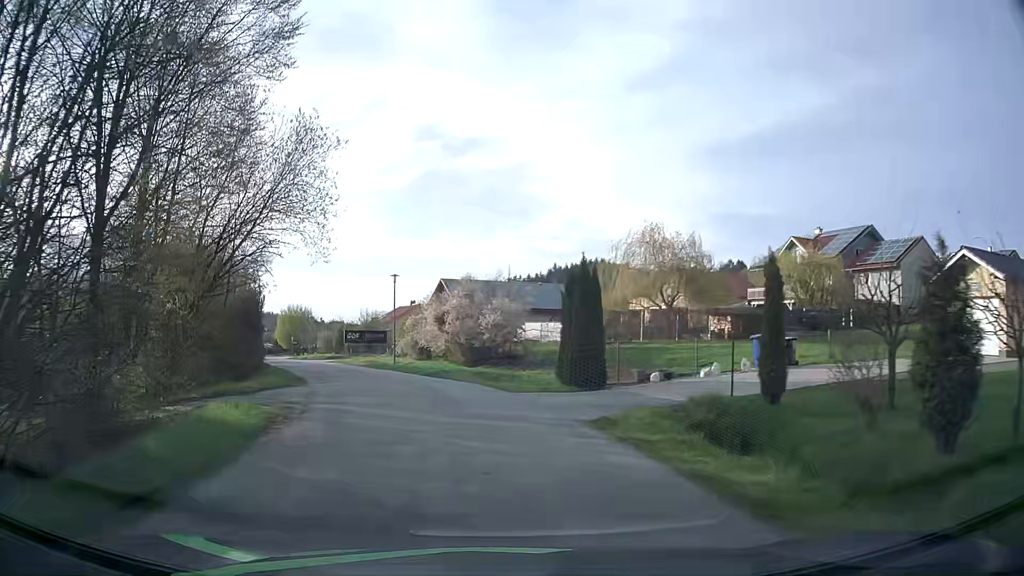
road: secondary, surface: asphalt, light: Day
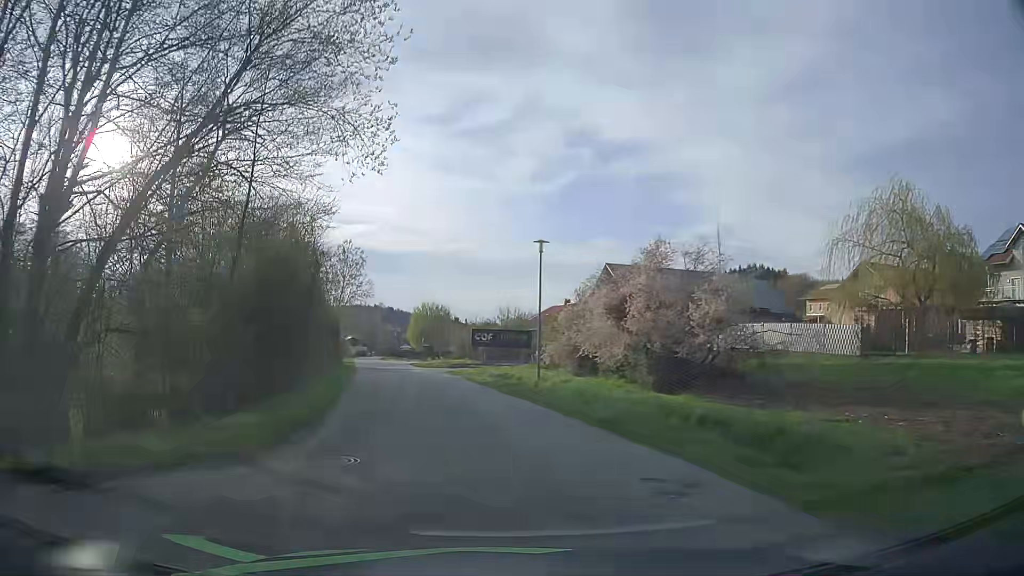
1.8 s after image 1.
(-2.0, +15.3) m; -14°
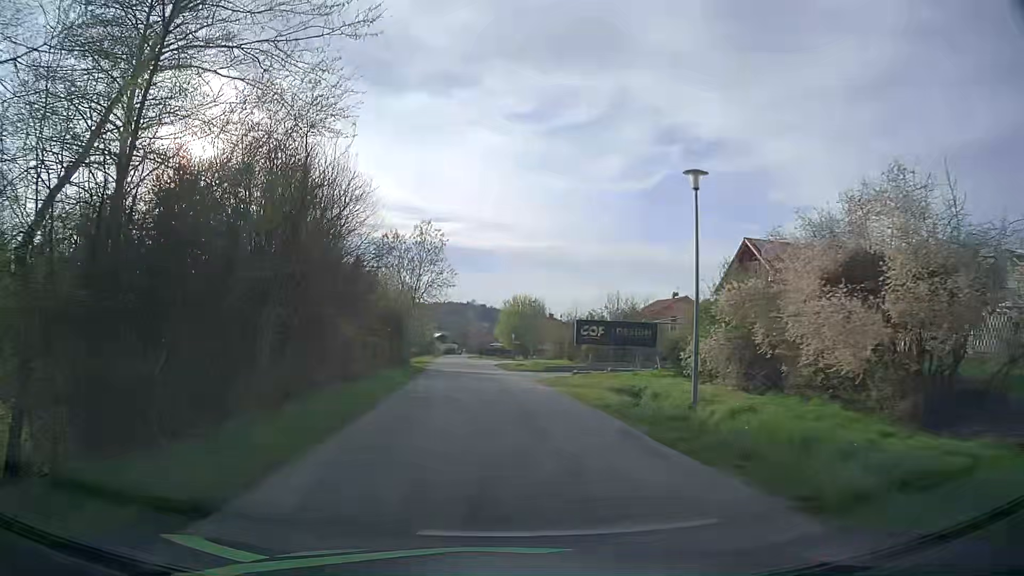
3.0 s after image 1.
(-0.6, +10.6) m; -7°
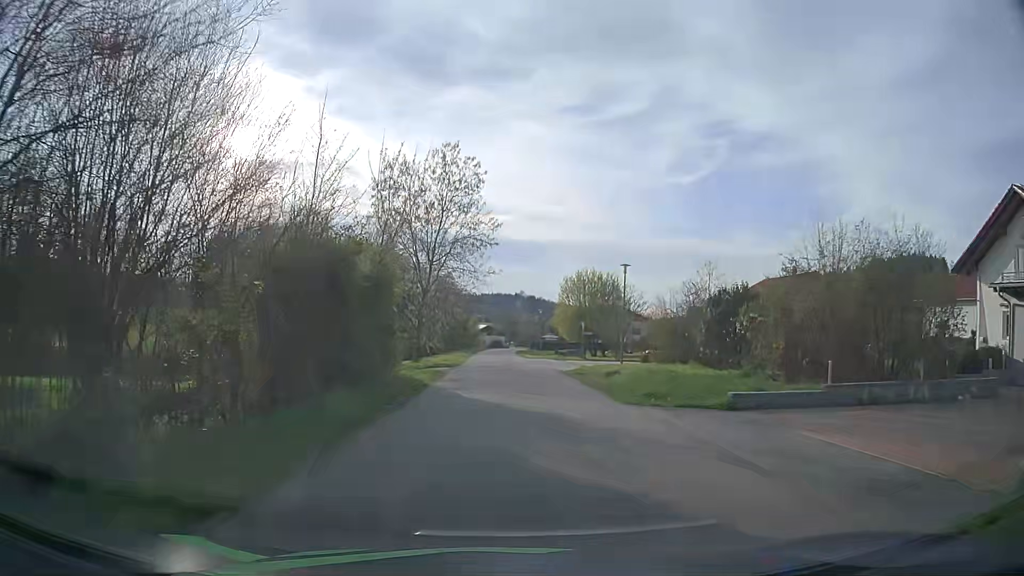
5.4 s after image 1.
(-1.3, +23.2) m; -5°
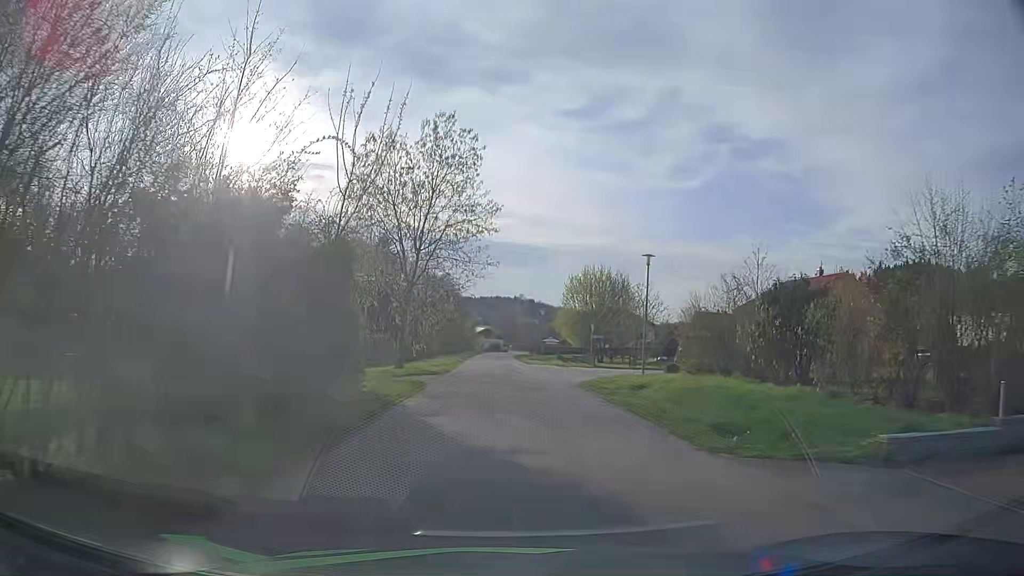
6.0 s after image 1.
(0.0, +5.9) m; 0°
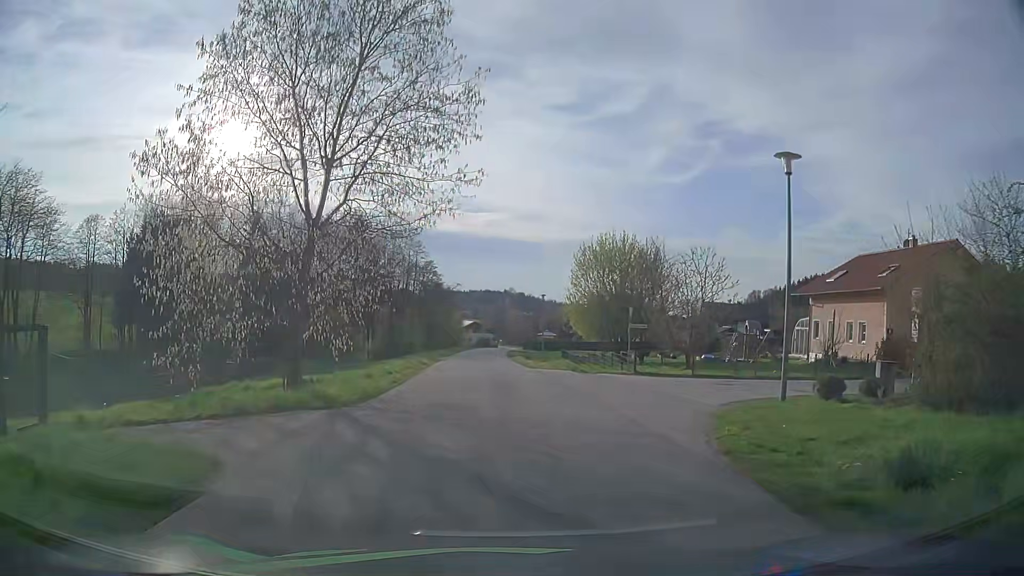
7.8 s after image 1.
(+0.1, +15.9) m; +1°
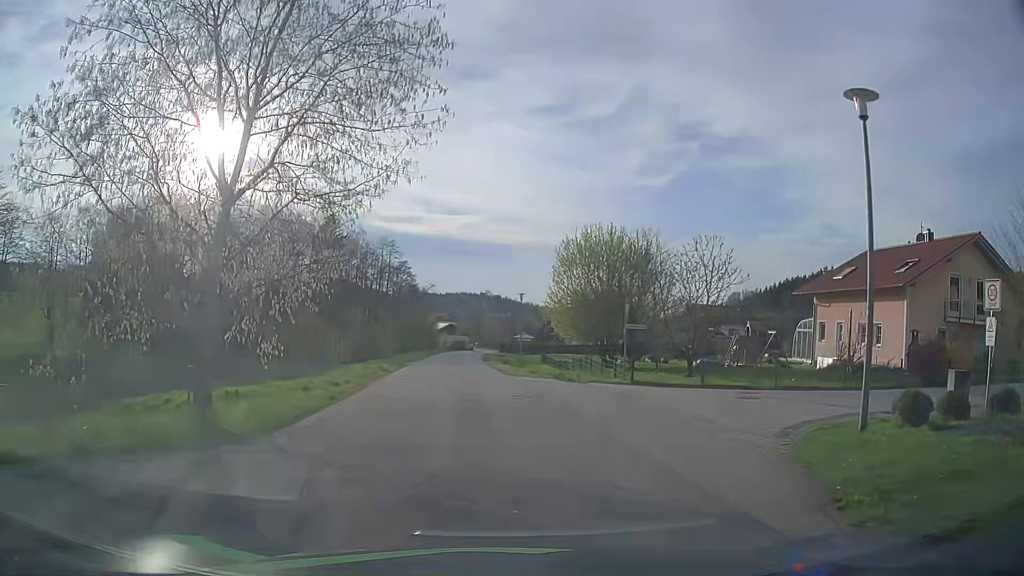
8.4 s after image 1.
(+0.1, +4.3) m; +2°
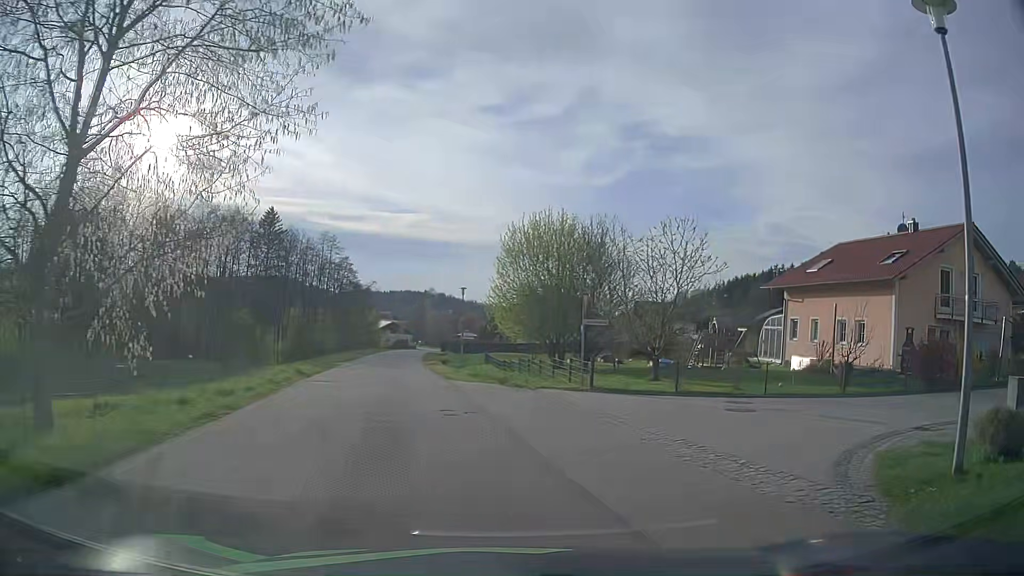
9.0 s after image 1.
(+0.1, +3.7) m; +4°
